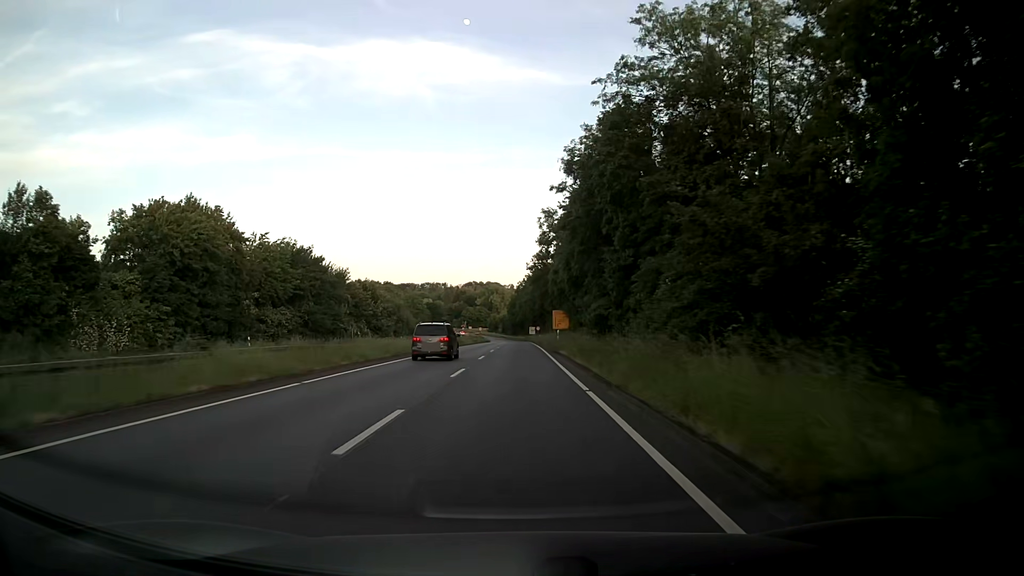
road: primary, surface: asphalt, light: Day
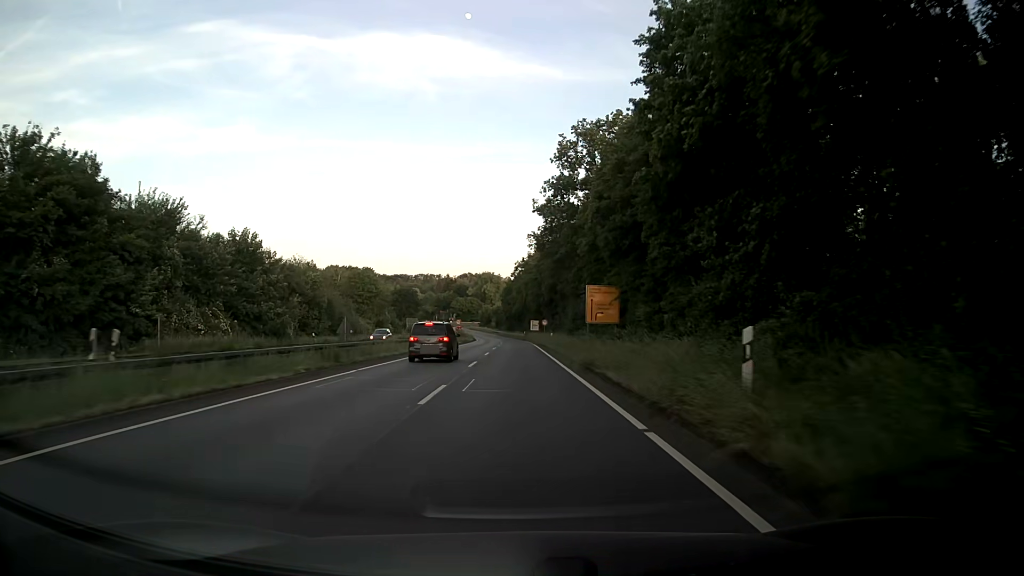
(+0.1, +42.8) m; 0°
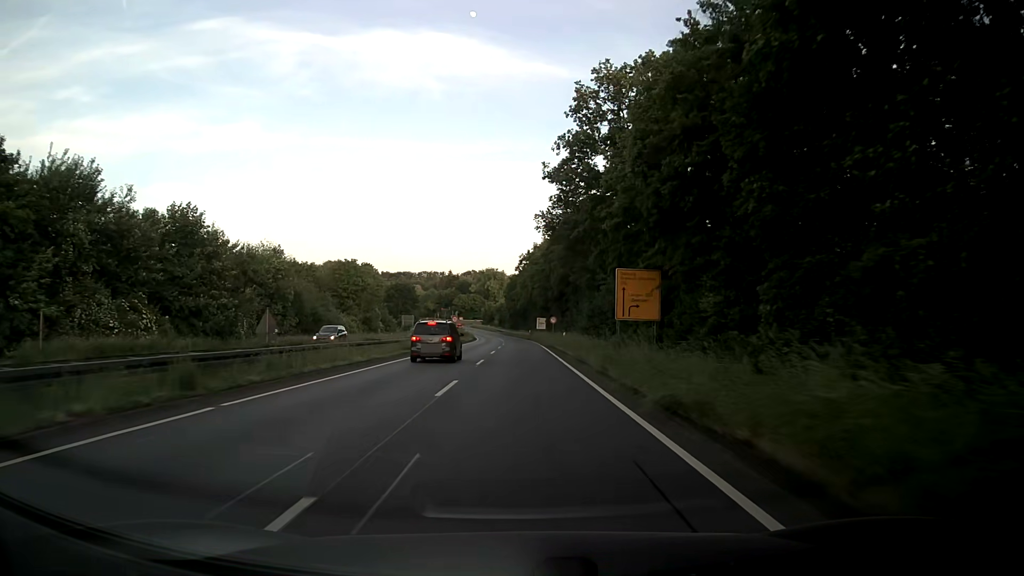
(0.0, +10.7) m; -1°
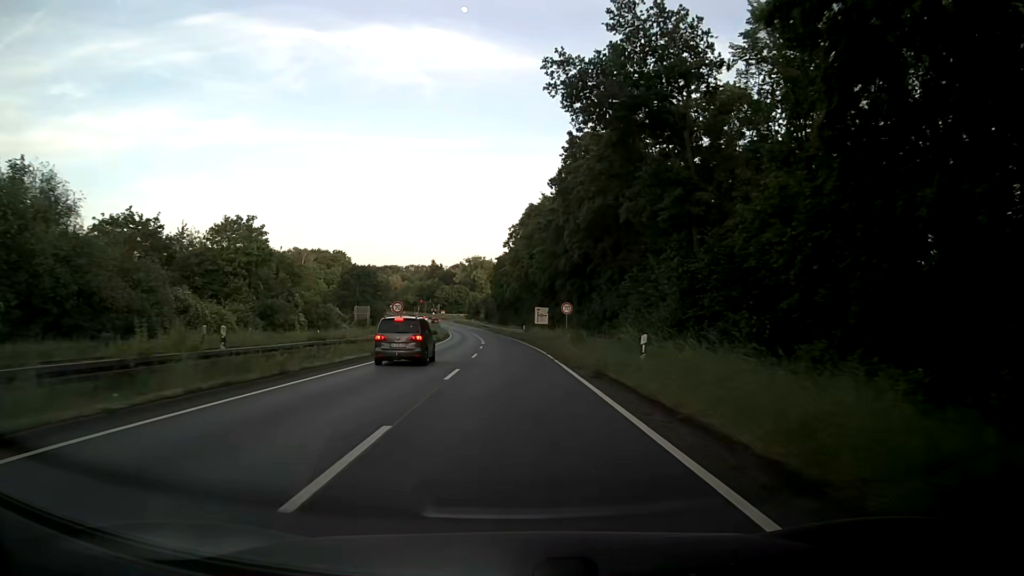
(+0.3, +32.2) m; +1°
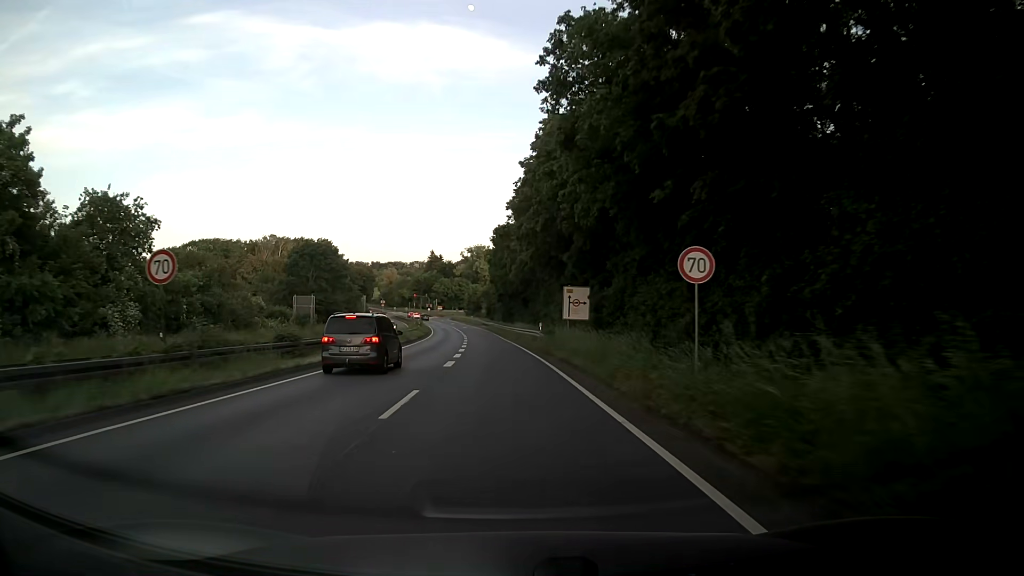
(-0.1, +31.2) m; 0°
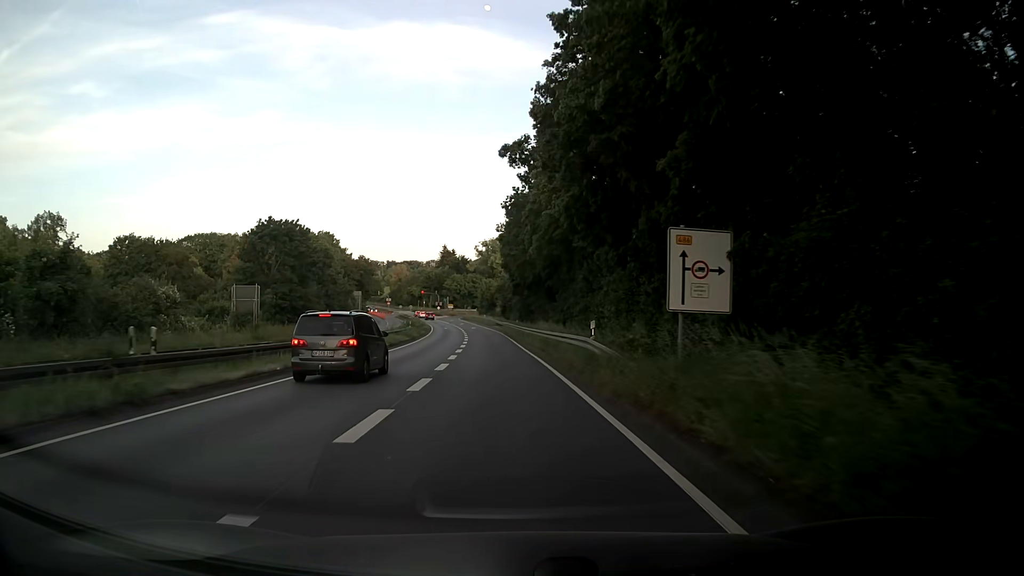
(-0.3, +19.8) m; -2°
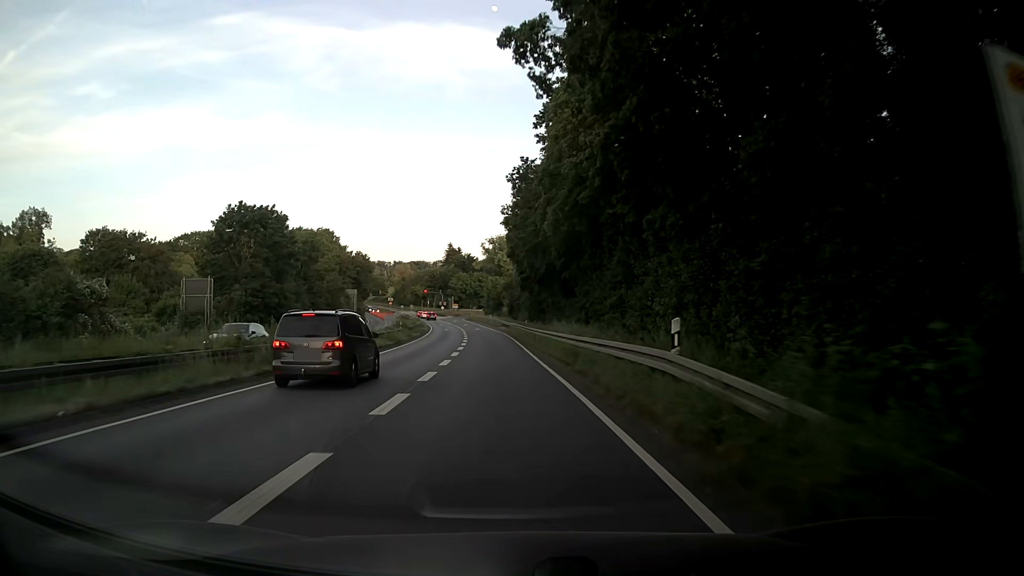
(0.0, +9.6) m; 0°
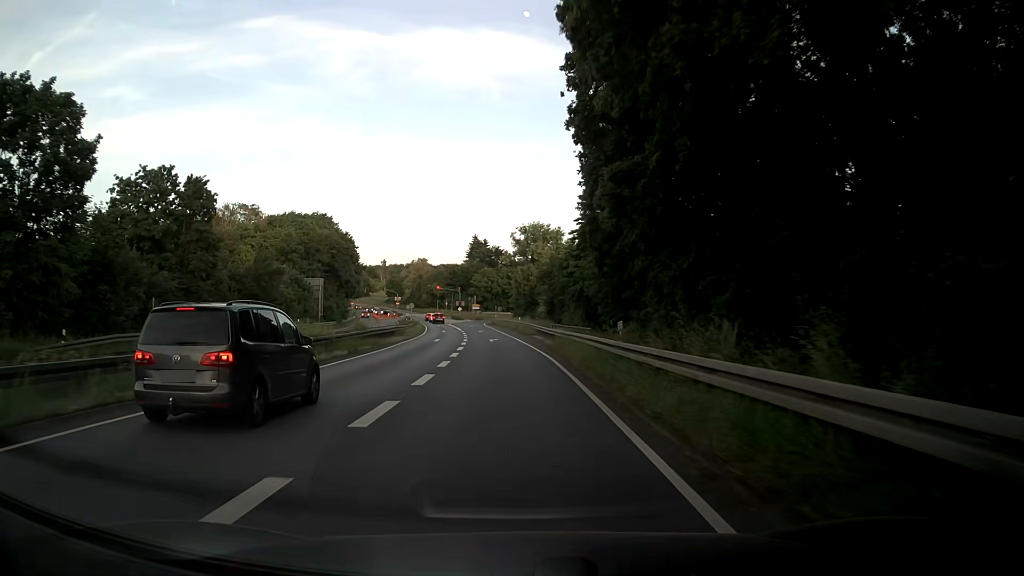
(-1.1, +37.1) m; -3°
(0, +10) (0, +20) (0, +30) (-1, +40) (-1, +50) (-2, +60) (-3, +70) (-4, +80) (-5, +90) (-6, +100) m
